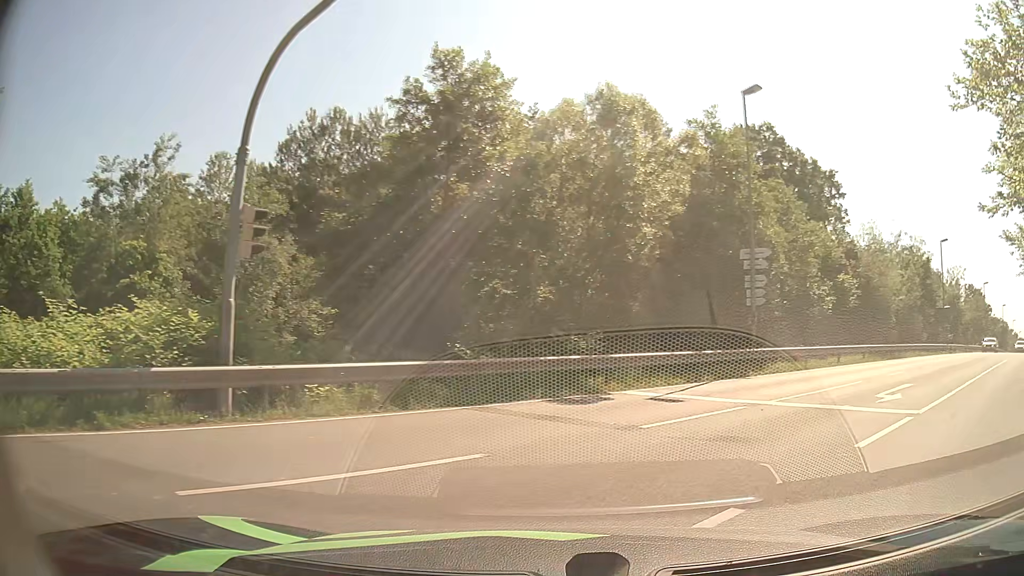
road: residential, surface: asphalt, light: Day
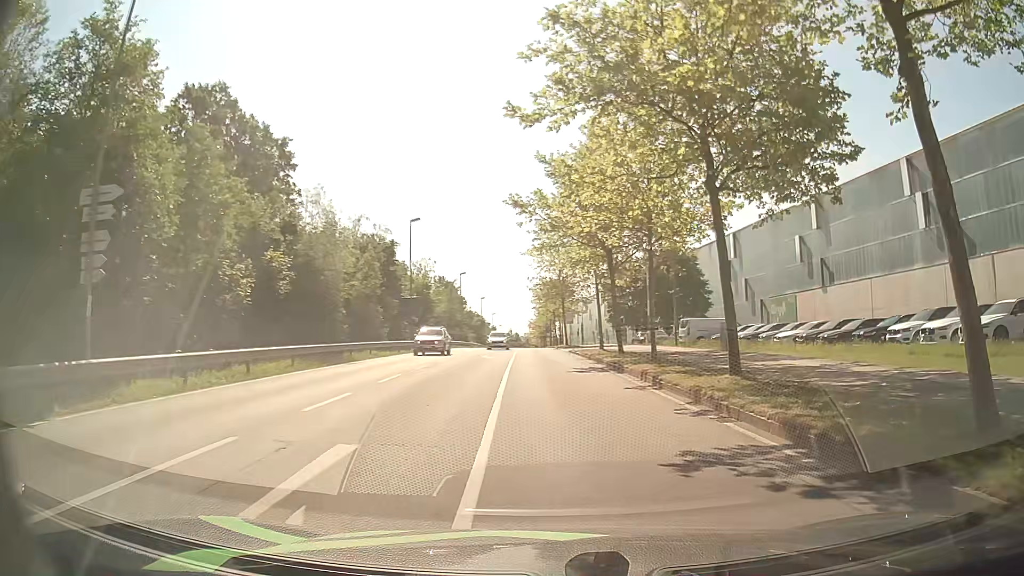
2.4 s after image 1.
(+4.5, +9.2) m; +48°
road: secondary
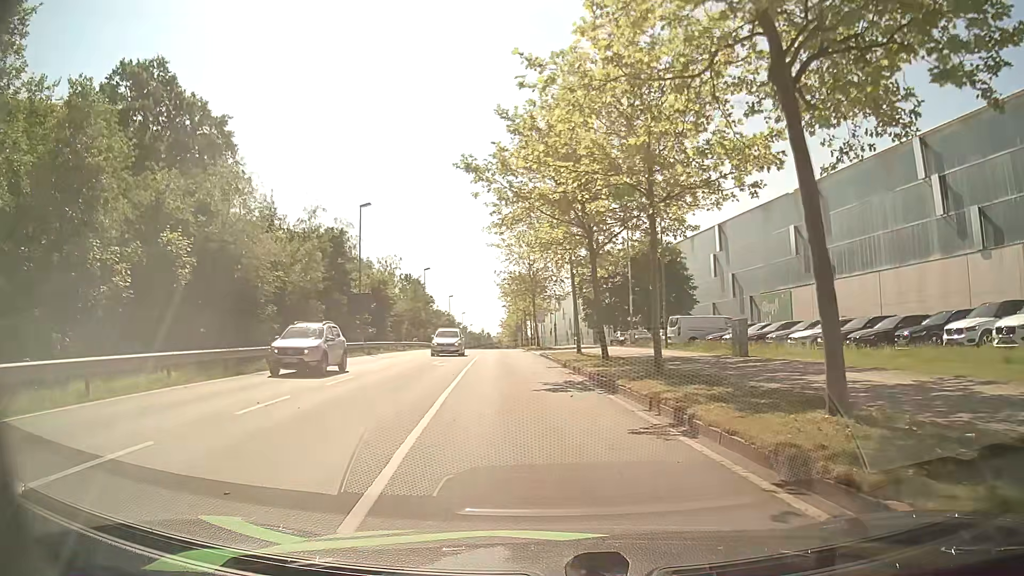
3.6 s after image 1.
(+0.2, +6.7) m; +3°
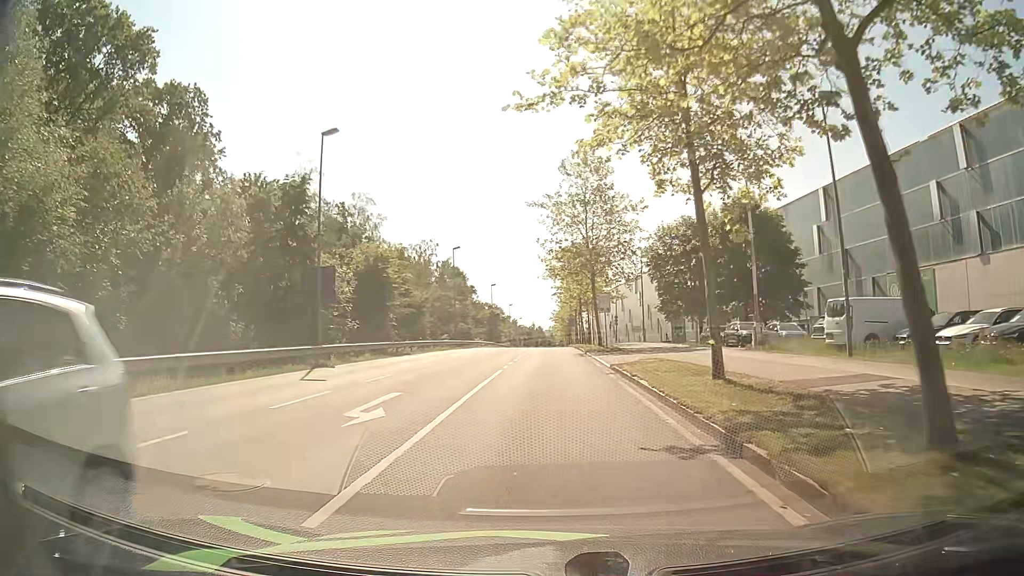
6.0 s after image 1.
(-0.8, +17.8) m; -6°
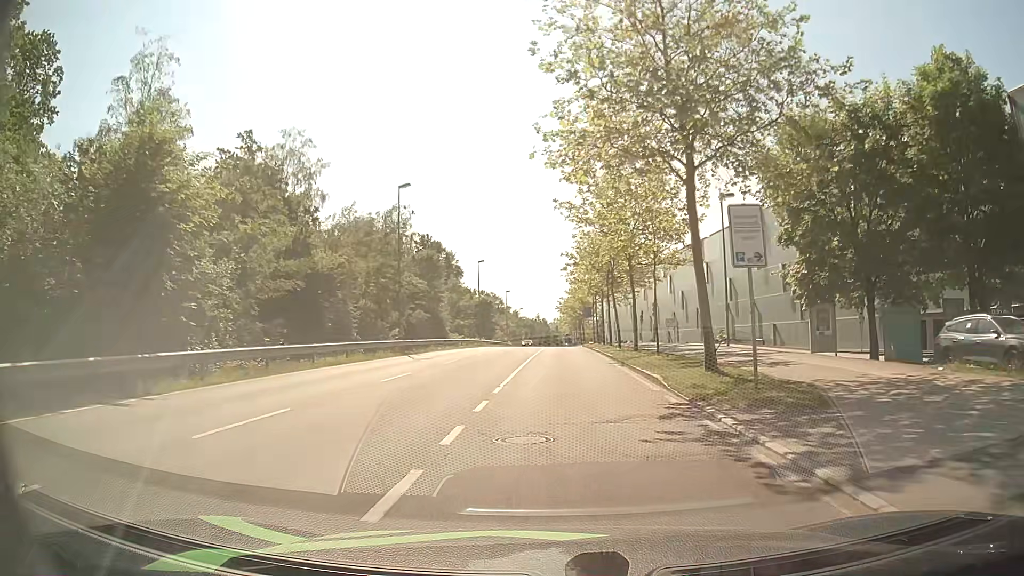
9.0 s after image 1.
(0.0, +28.0) m; 0°
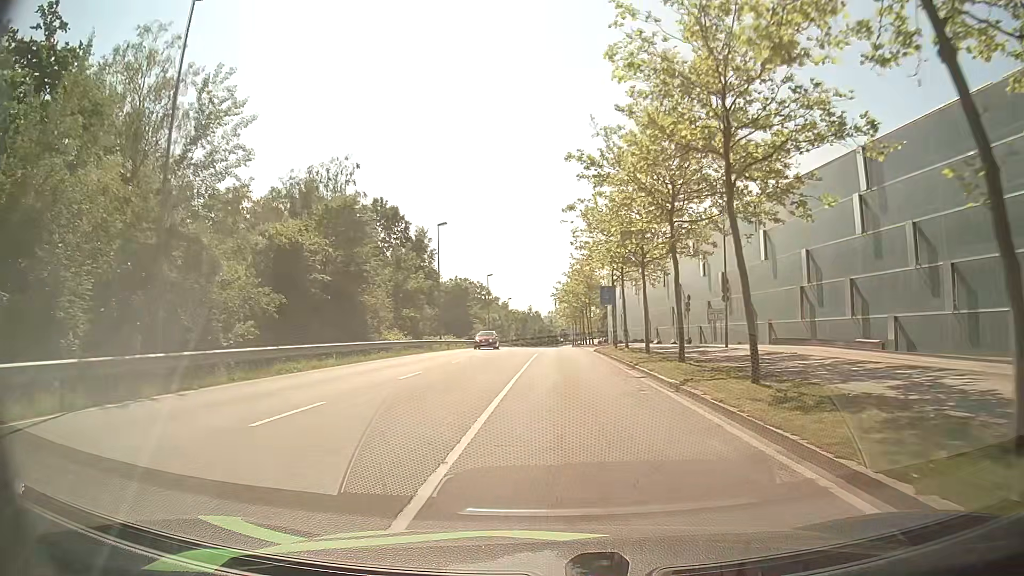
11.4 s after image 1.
(+0.3, +26.0) m; 0°
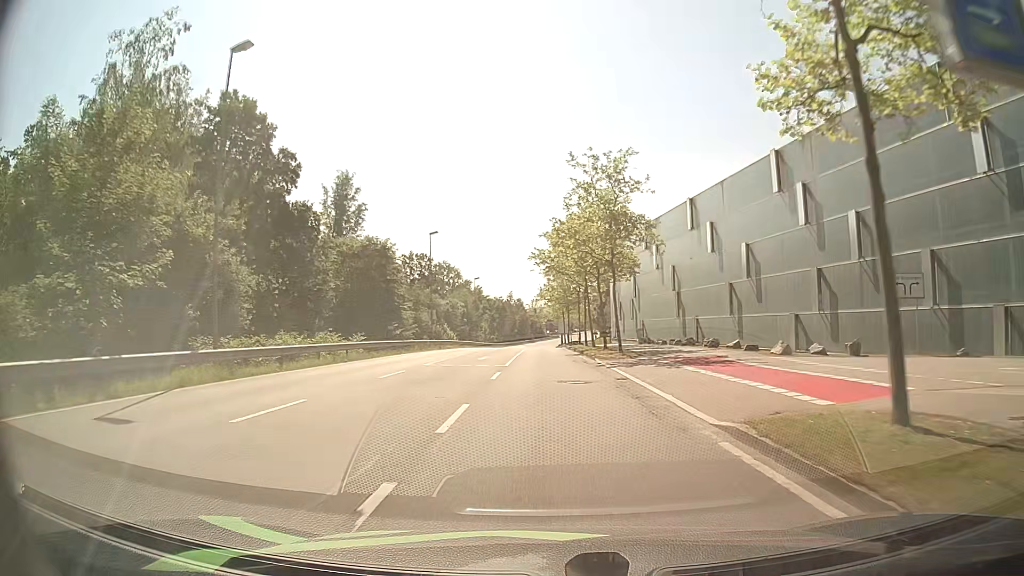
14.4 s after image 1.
(+0.9, +36.1) m; +1°
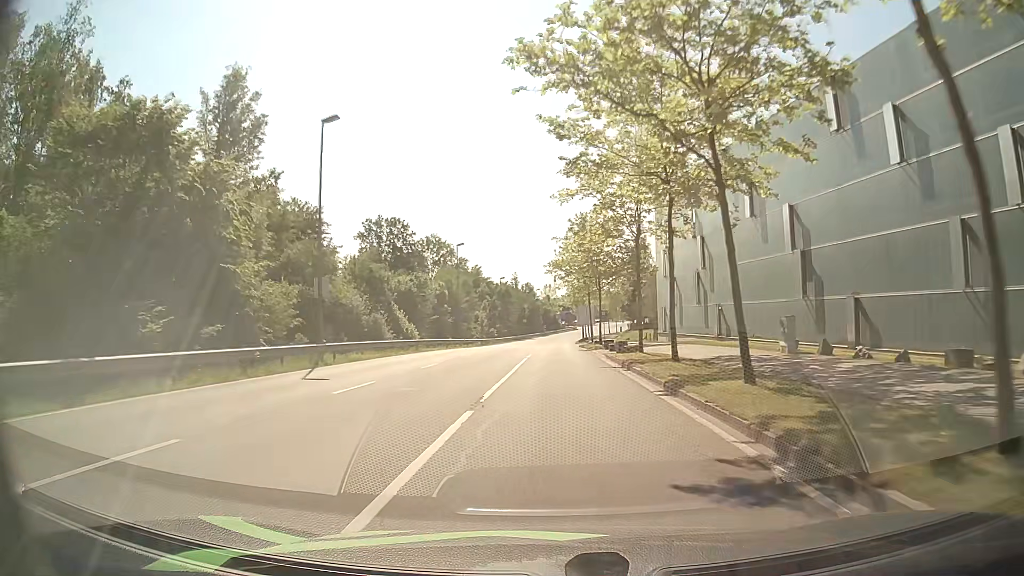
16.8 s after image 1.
(0.0, +32.2) m; -1°
(0, +10) (0, +20) (0, +30) (0, +40) (0, +50) (0, +60) (0, +70) (+1, +80) (+1, +90) (+1, +100) m
